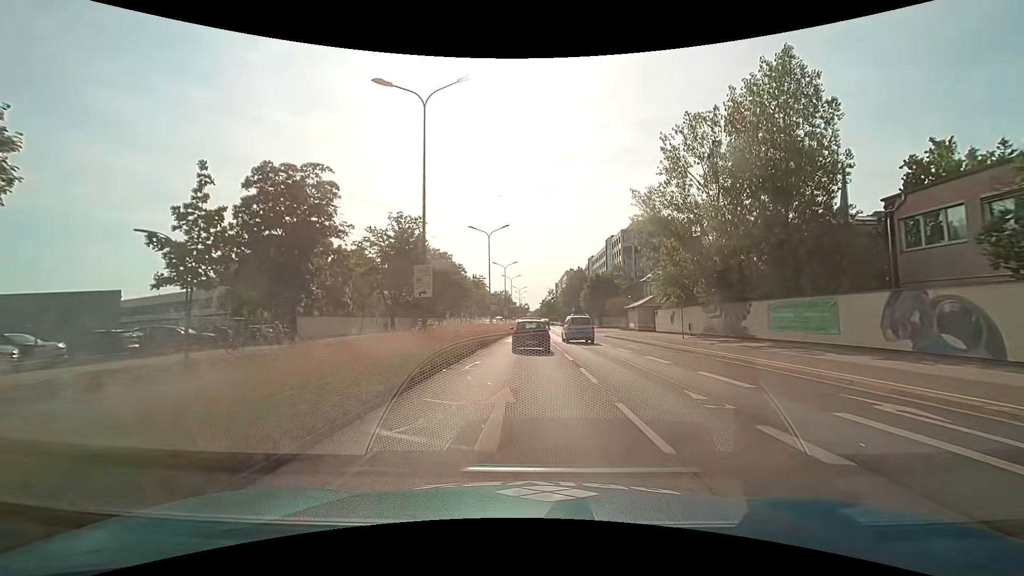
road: primary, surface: asphalt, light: Day
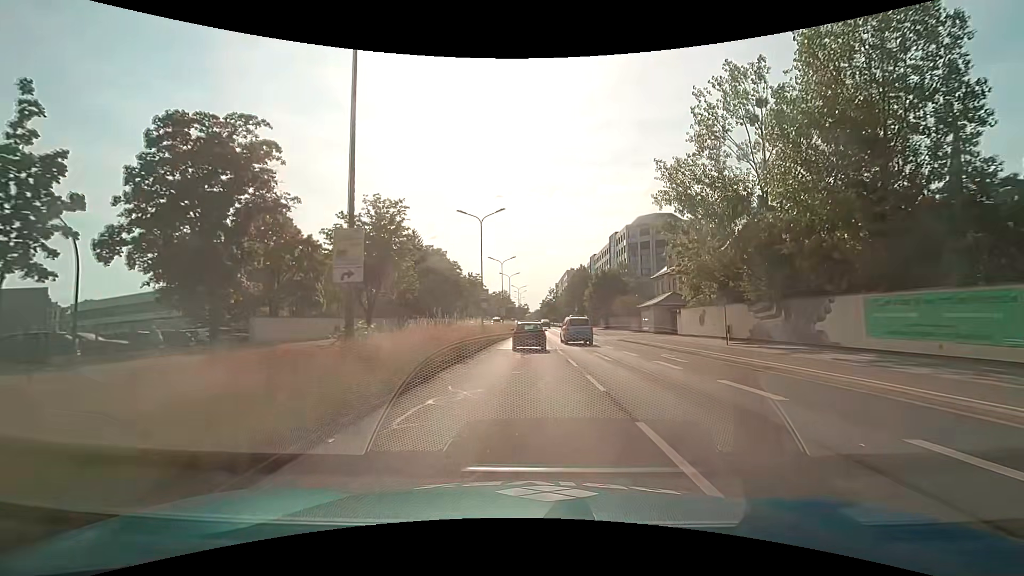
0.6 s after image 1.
(0.0, +7.5) m; 0°
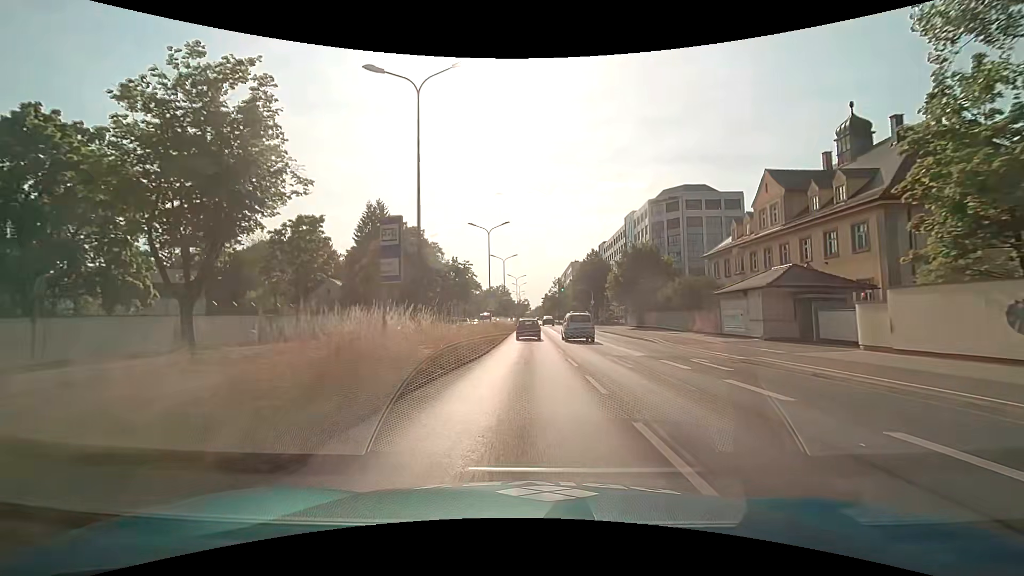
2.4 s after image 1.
(0.0, +23.5) m; 0°
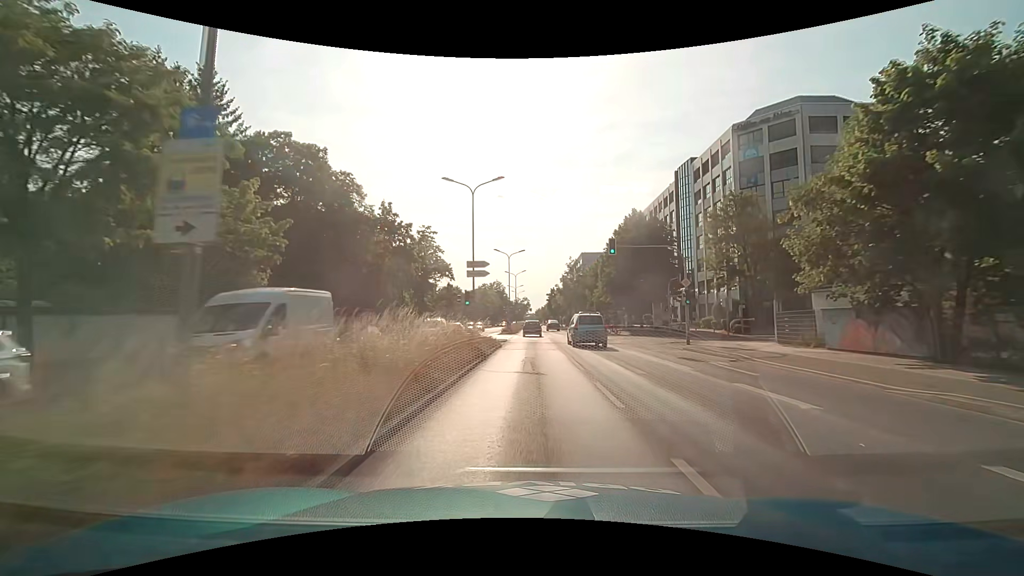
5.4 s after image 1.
(-0.1, +42.3) m; 0°
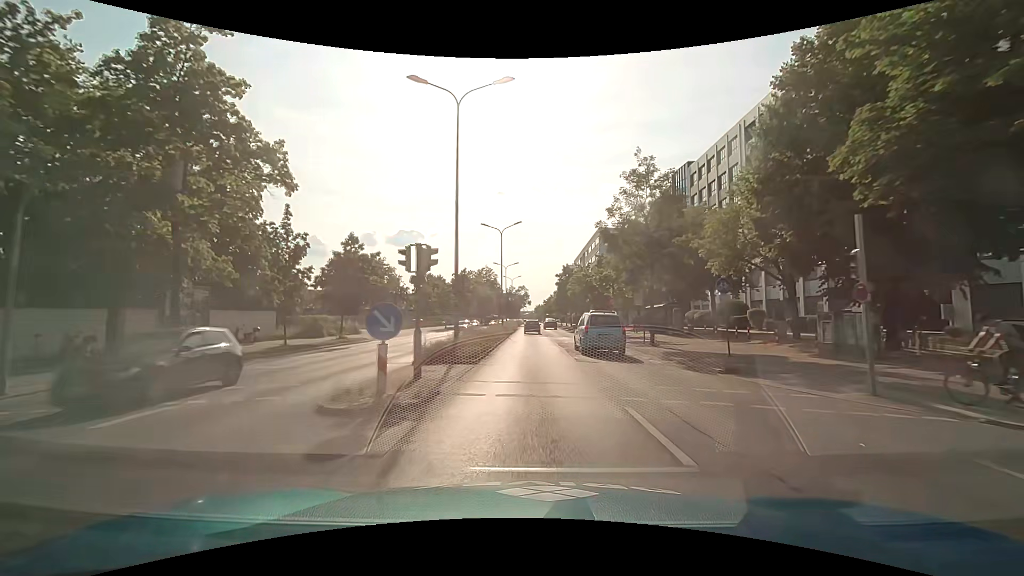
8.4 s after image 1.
(+0.1, +45.5) m; 0°
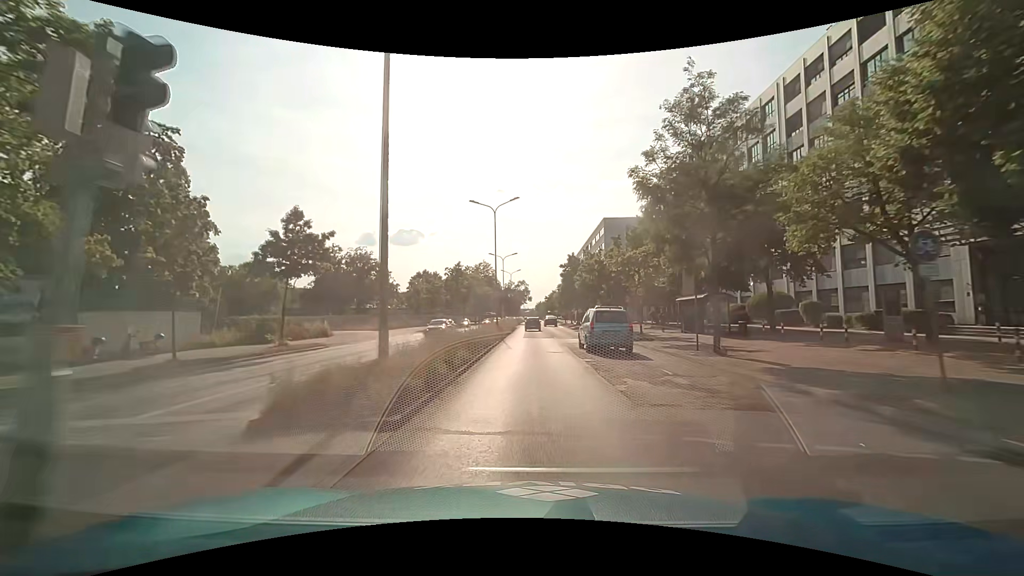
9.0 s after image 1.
(0.0, +9.1) m; 0°
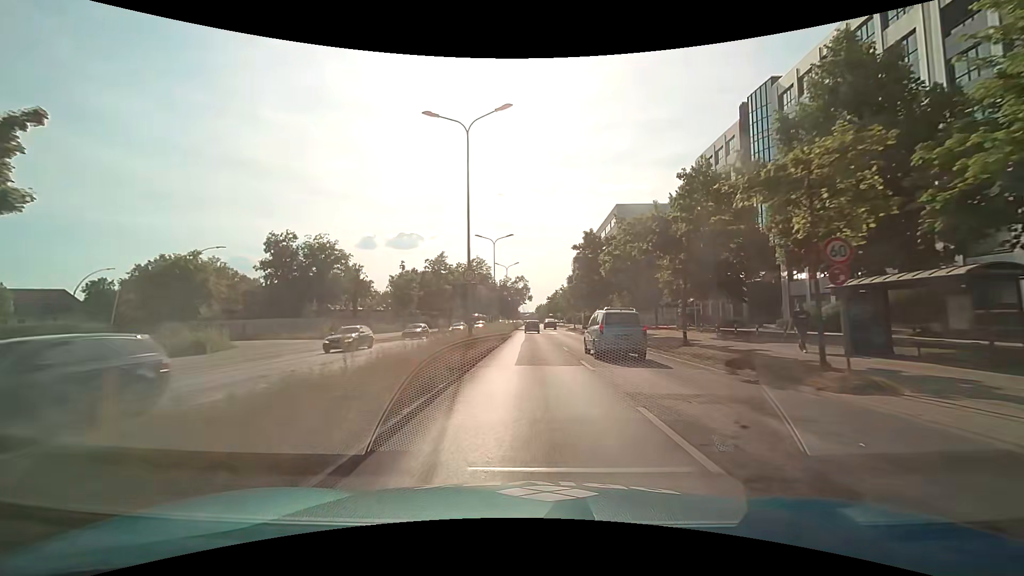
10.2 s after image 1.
(0.0, +18.3) m; 0°
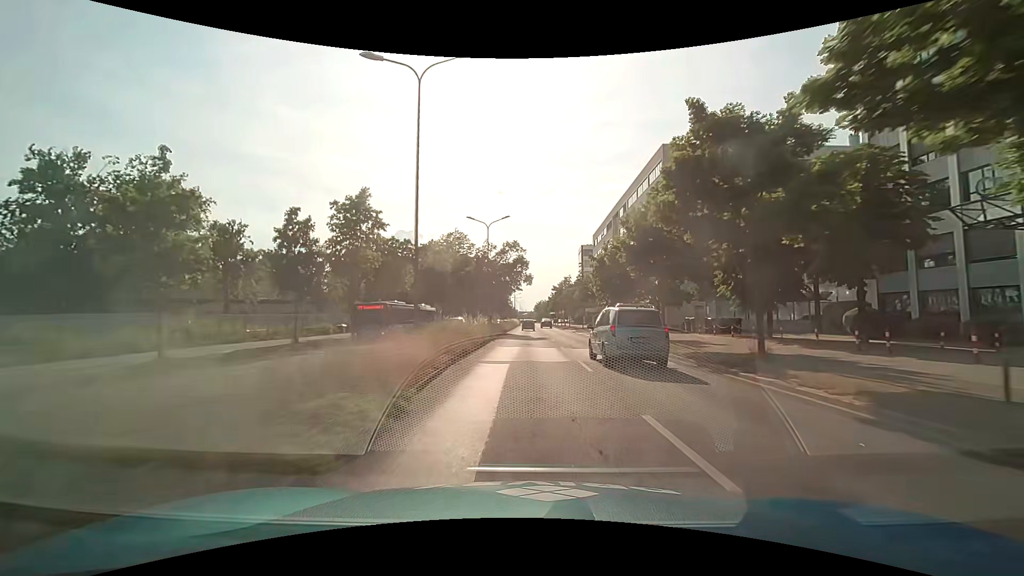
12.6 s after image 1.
(+0.1, +36.5) m; 0°
(0, +10) (0, +20) (0, +30) (0, +40) (0, +50) (0, +60) (0, +70) (0, +80) (0, +90) (0, +100) m
